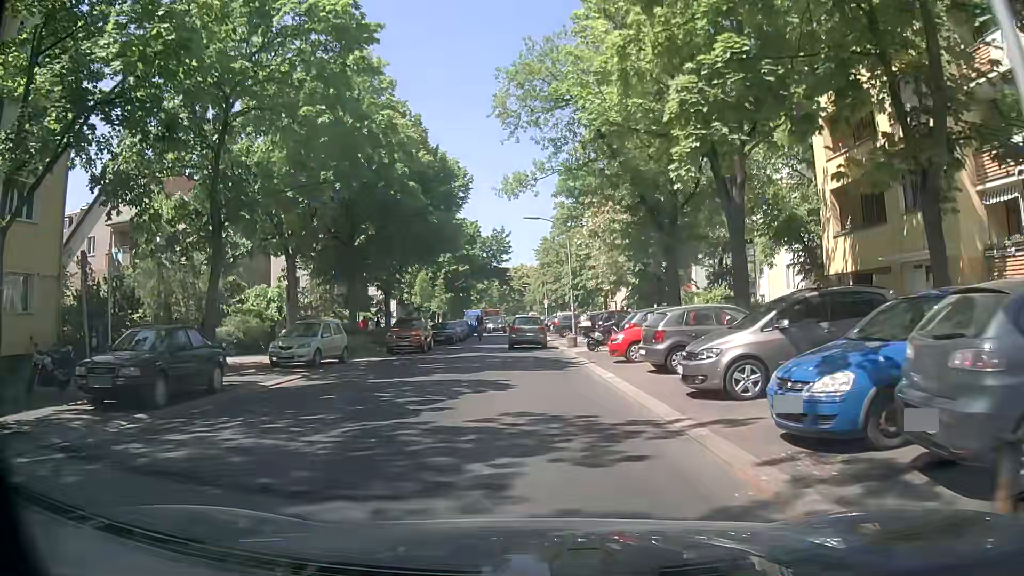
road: residential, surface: asphalt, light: Day
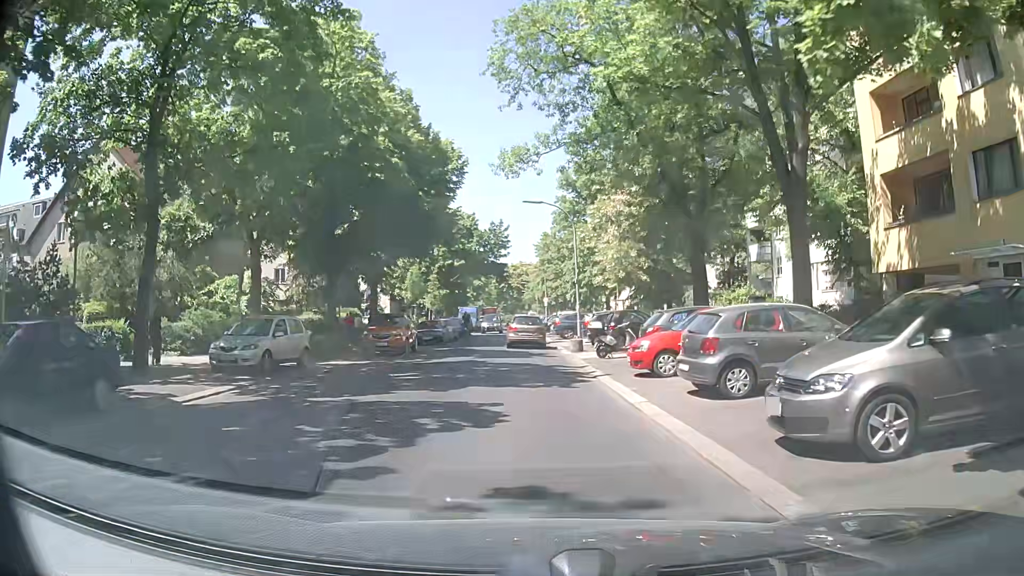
(+0.1, +4.2) m; +1°
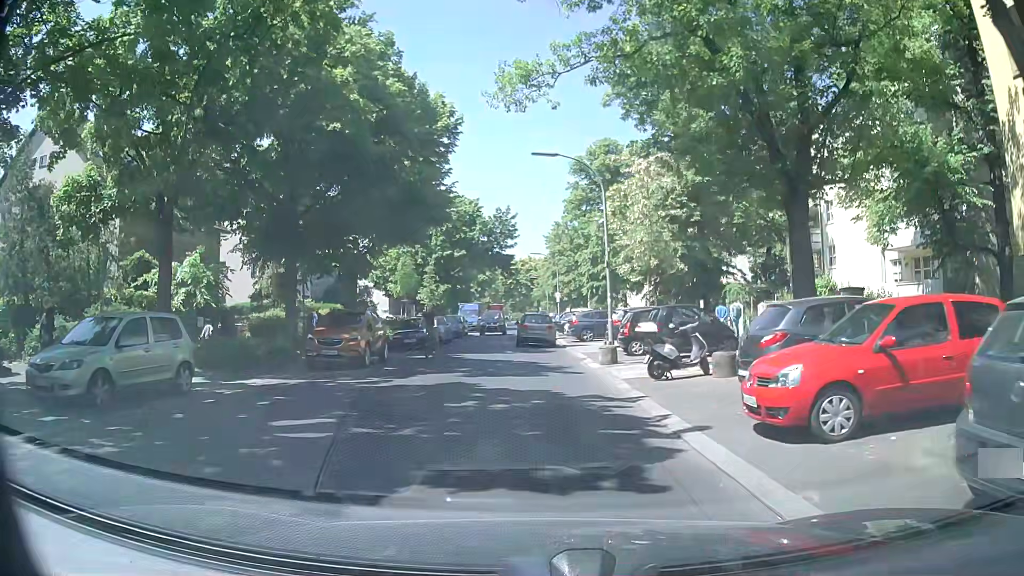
(-0.1, +7.8) m; -1°
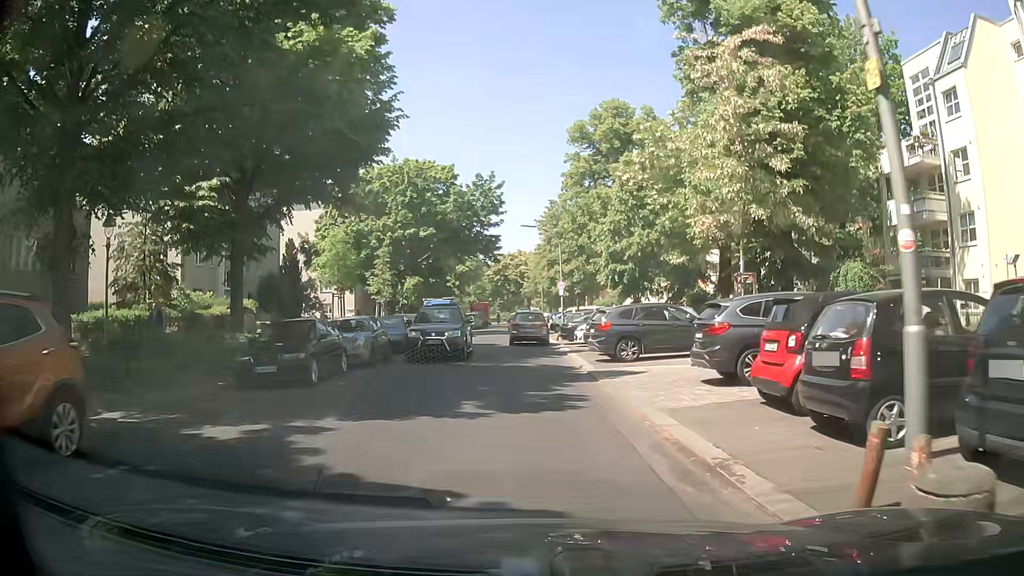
(0.0, +15.8) m; 0°
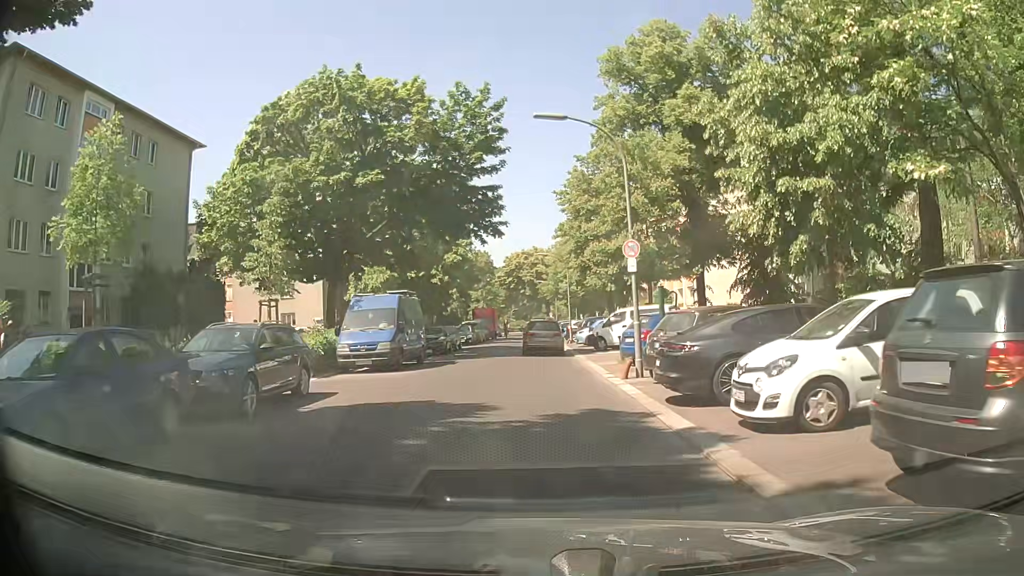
(+0.1, +20.8) m; -2°
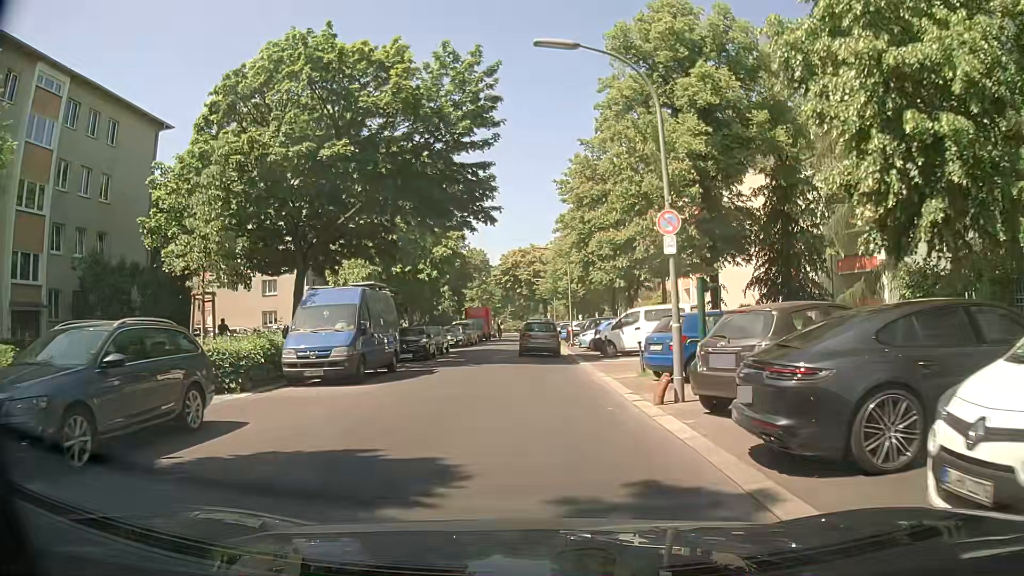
(+0.1, +4.5) m; +1°
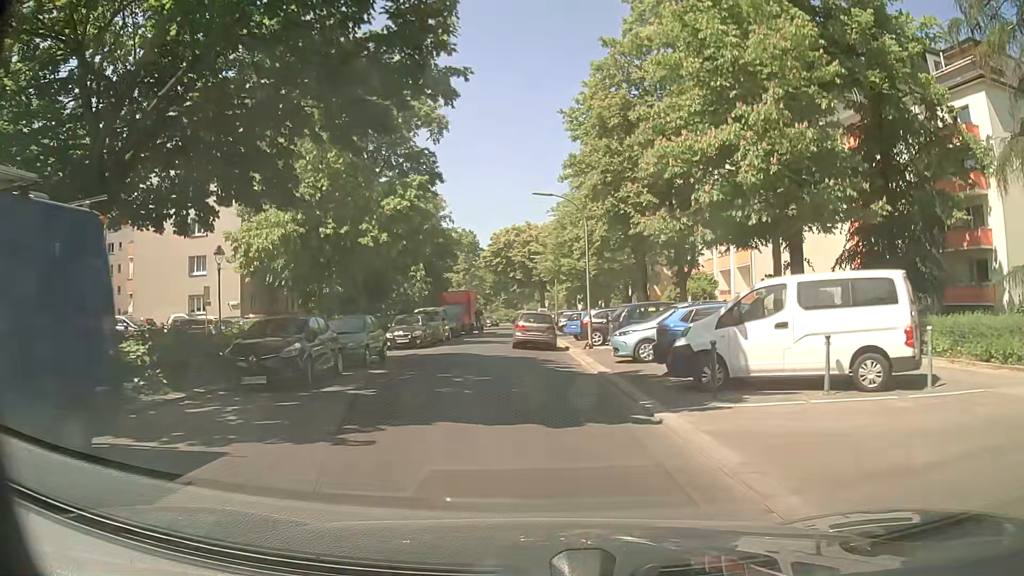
(0.0, +14.9) m; +1°
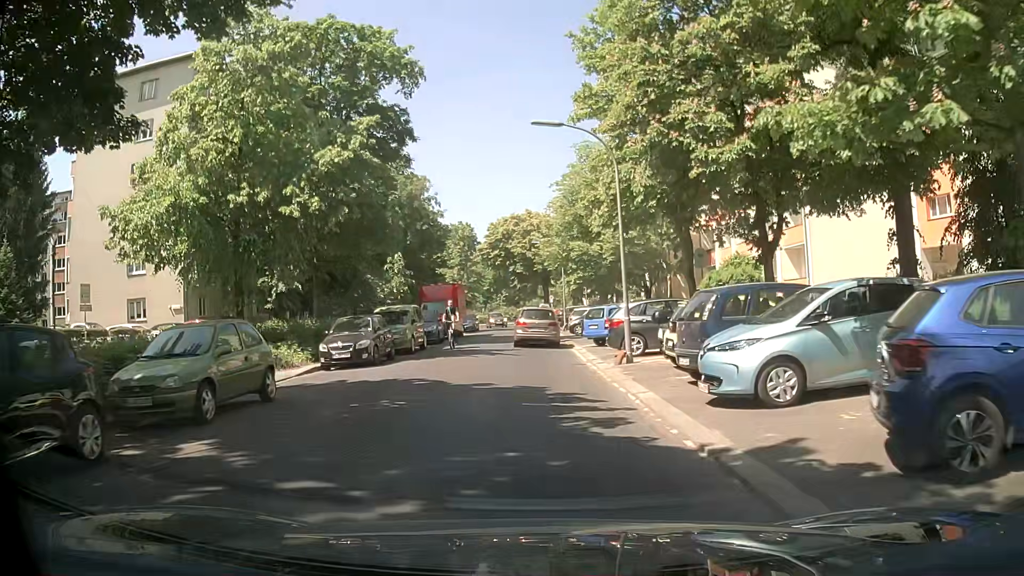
(0.0, +9.5) m; +1°
